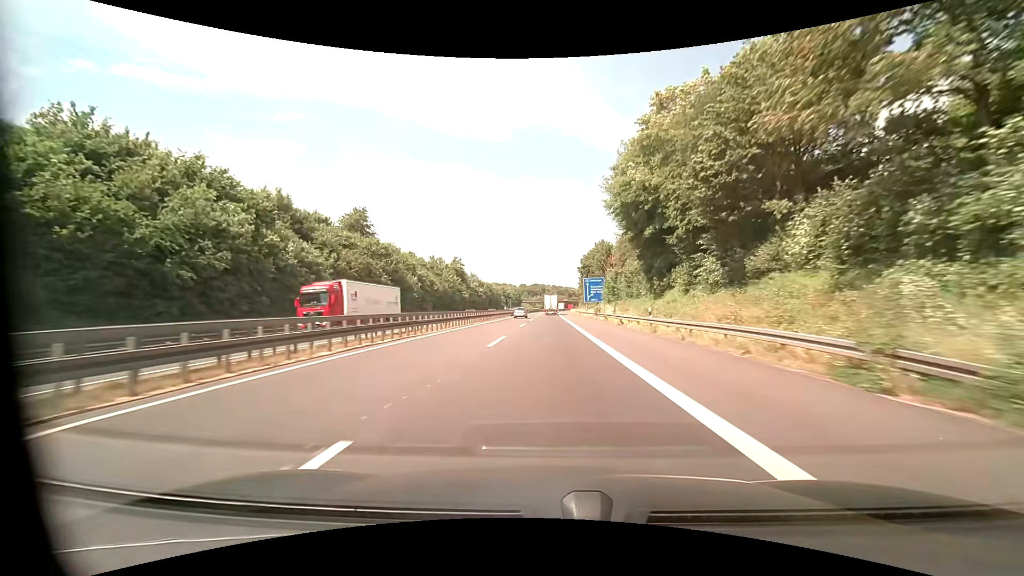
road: motorway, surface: asphalt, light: Day
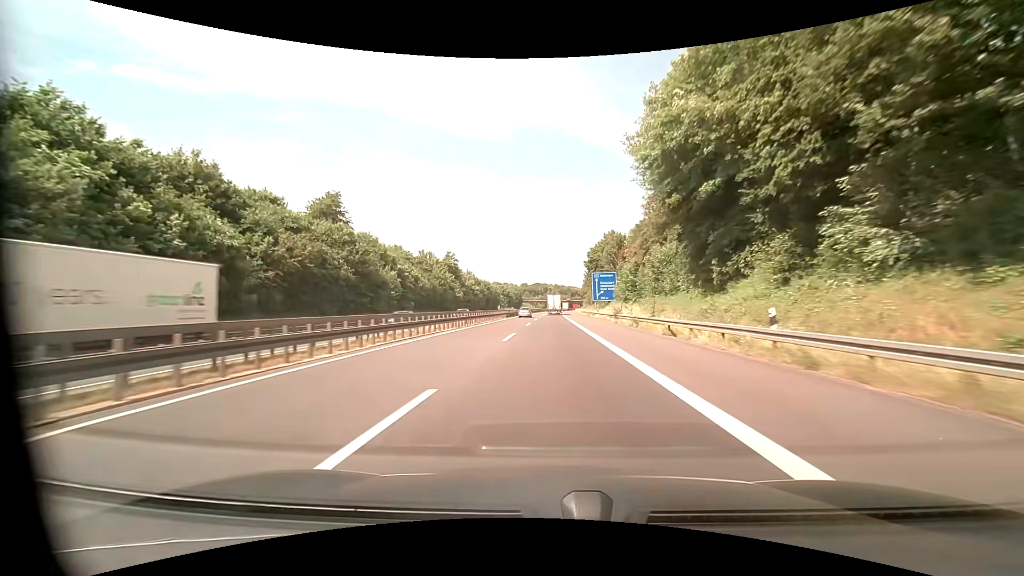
(0.0, +15.2) m; 0°
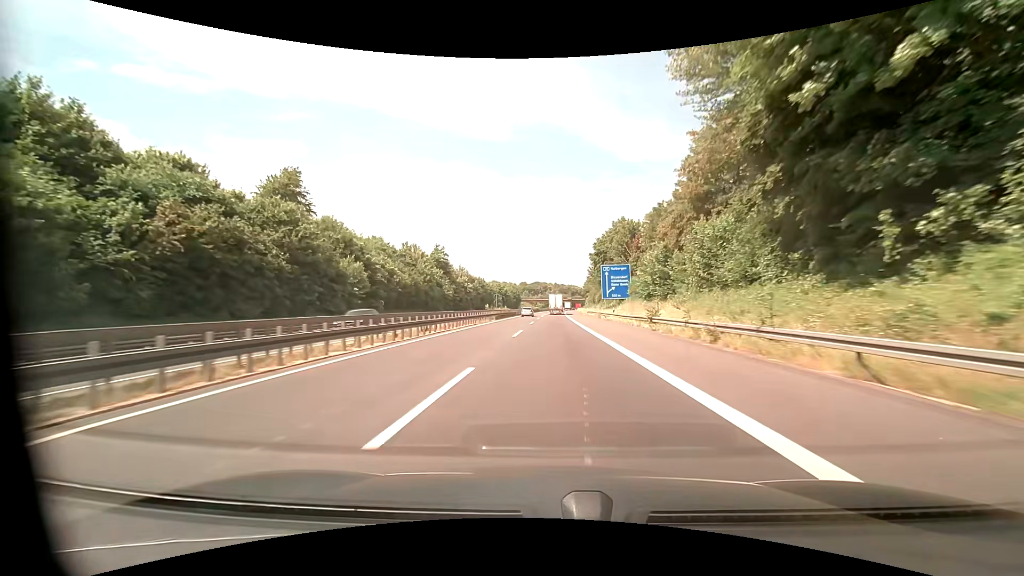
(0.0, +15.4) m; 0°
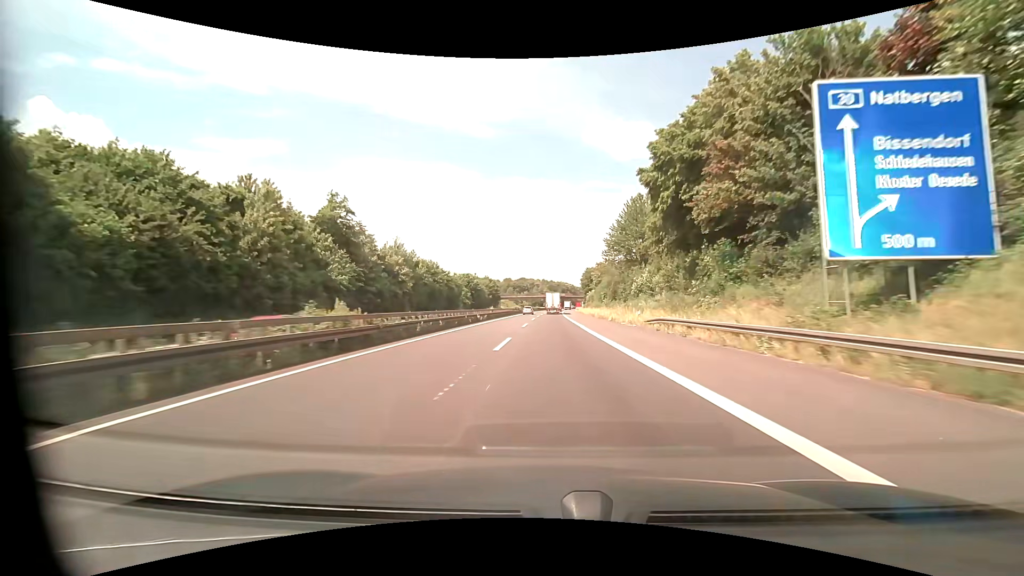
(+0.4, +62.5) m; +1°
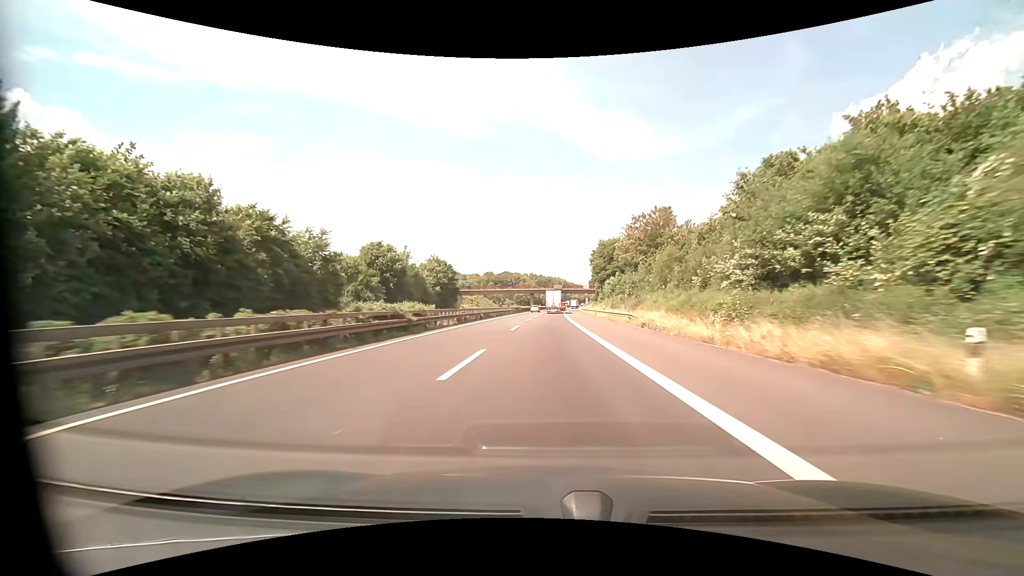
(+1.0, +79.2) m; +1°
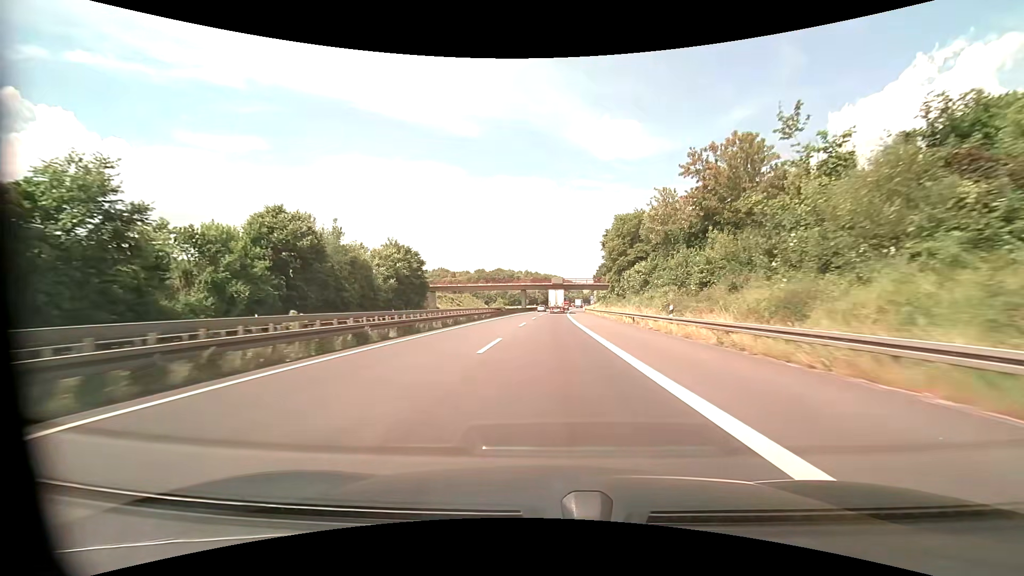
(+0.1, +31.2) m; +1°
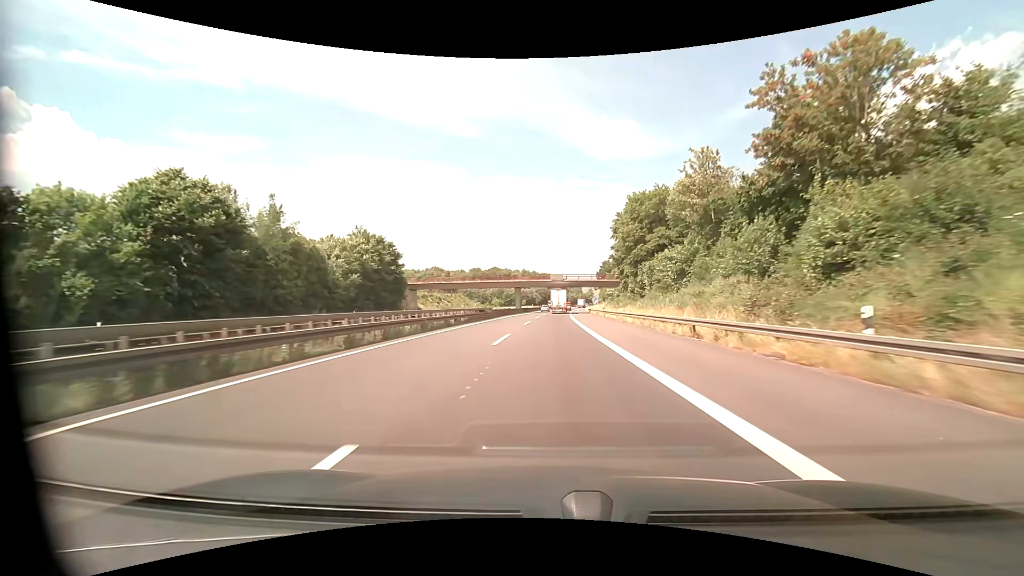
(0.0, +15.4) m; 0°
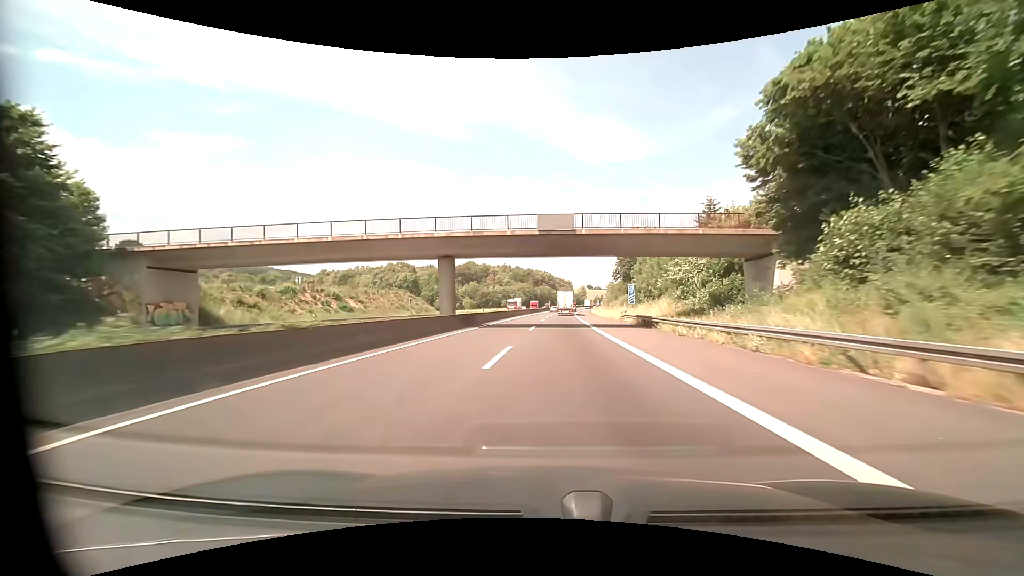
(+0.7, +60.7) m; +2°
(0, +10) (0, +20) (0, +30) (+1, +40) (+1, +50) (+1, +60) (+2, +70) (+2, +80) (+3, +90) (+4, +100) m
